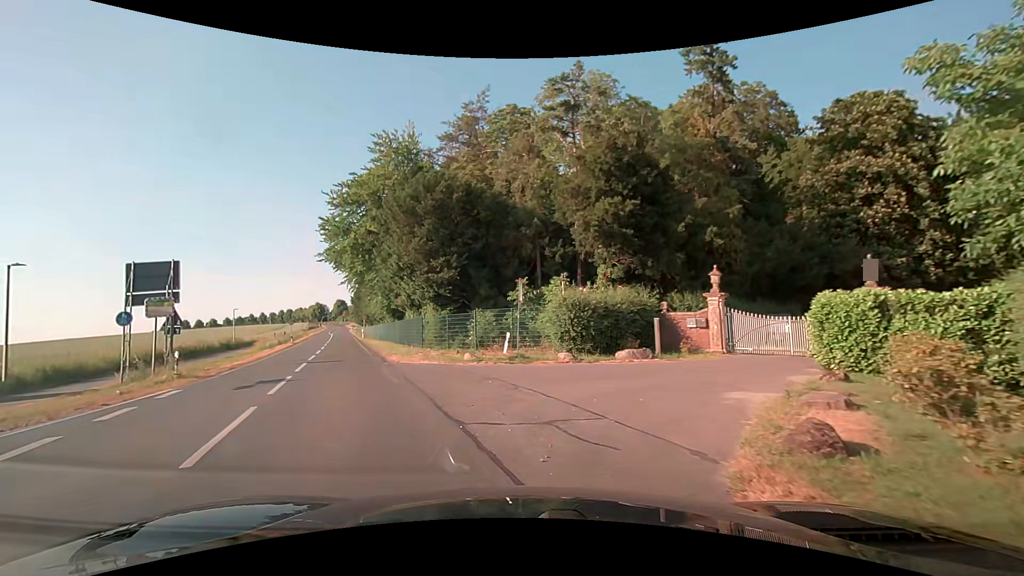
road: secondary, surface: asphalt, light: Day
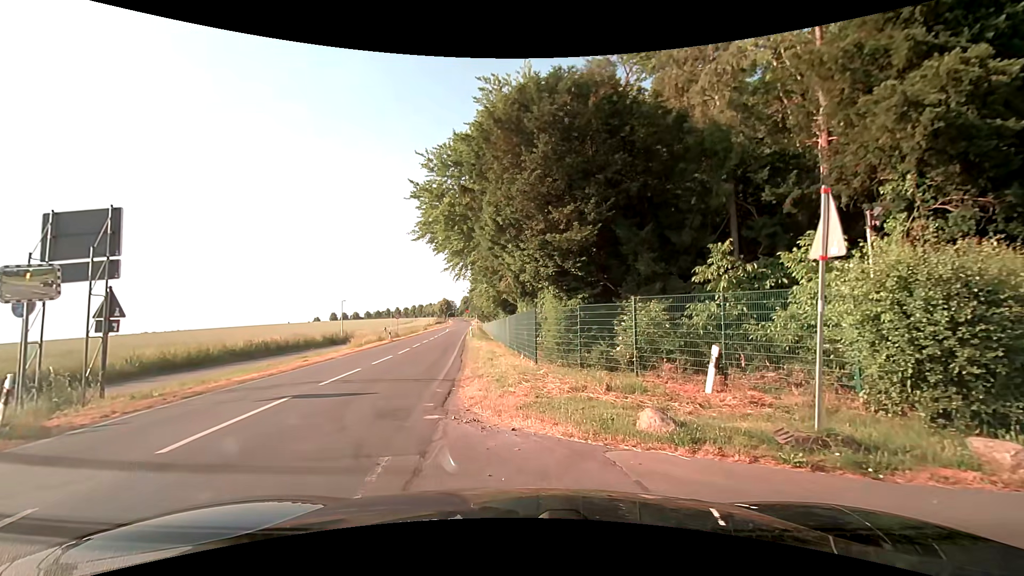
(-1.6, +11.5) m; -15°
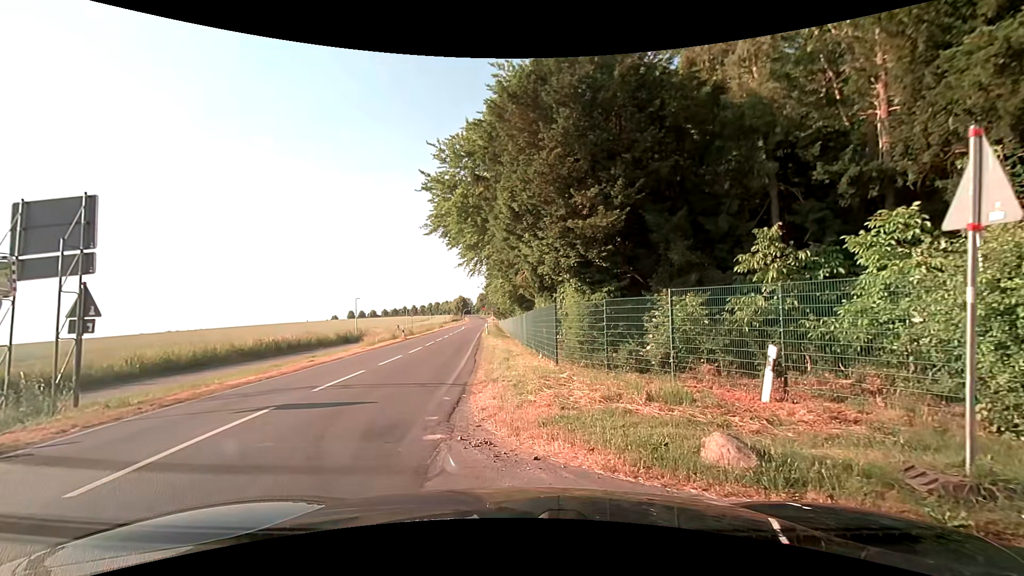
(0.0, +1.5) m; -1°
(-2, +10) (-4, +20) (-5, +29) (-6, +39) (-7, +49) (-8, +59) (-9, +69) (-10, +79) (-11, +89) (-12, +99) m
